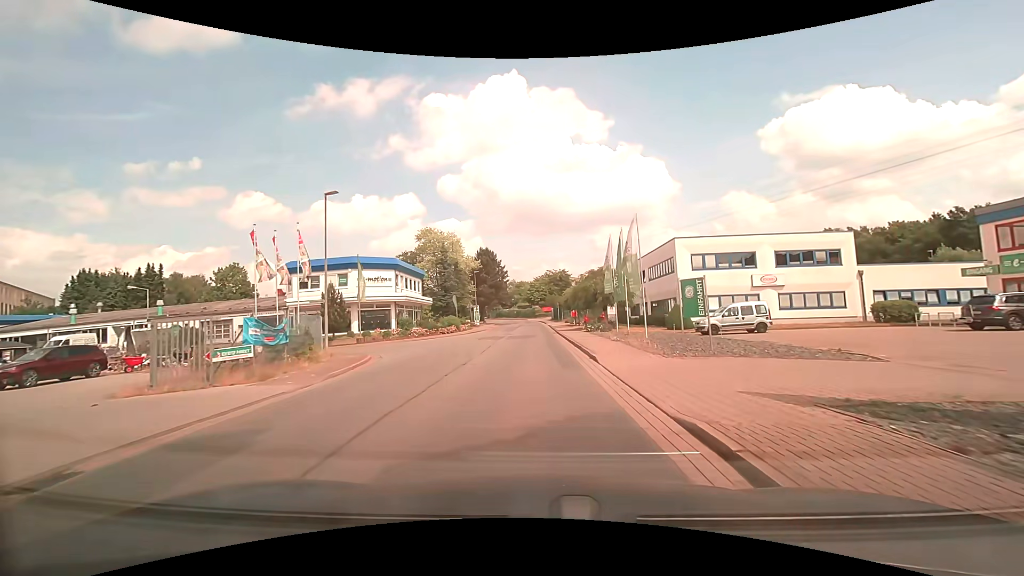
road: residential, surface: asphalt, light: Day
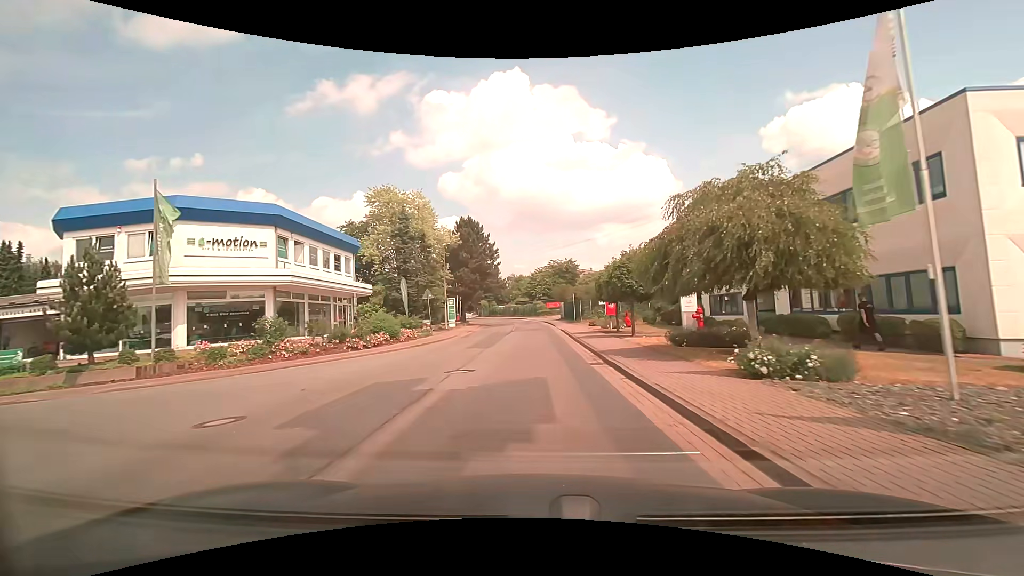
(-0.3, +25.1) m; 0°
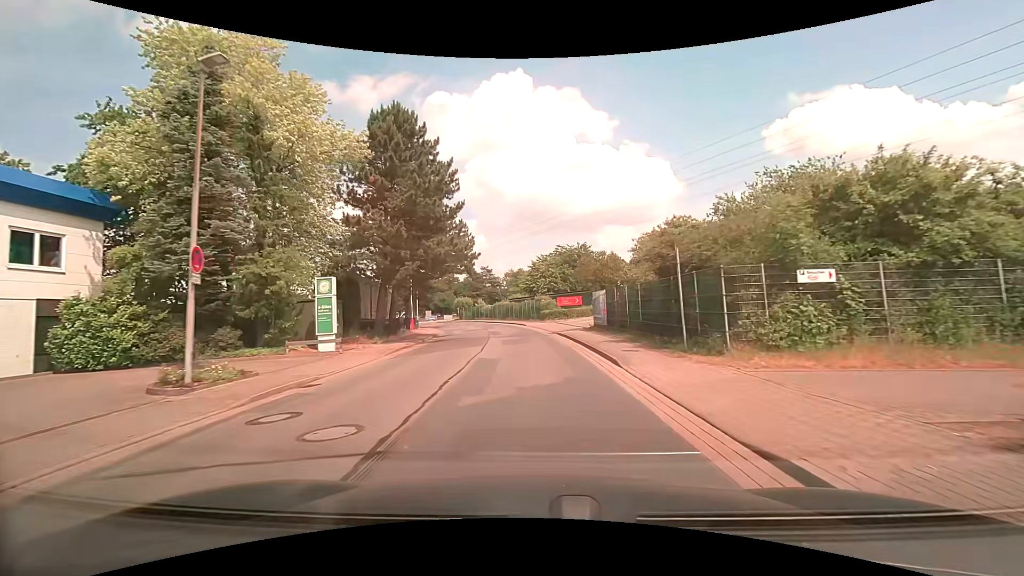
(-0.1, +32.7) m; 0°
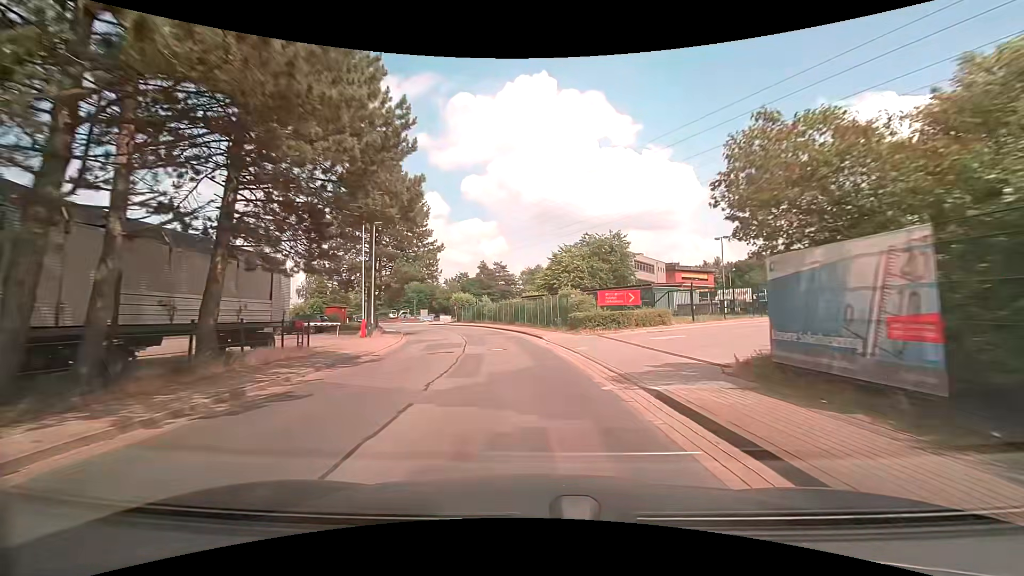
(-0.4, +19.5) m; -3°
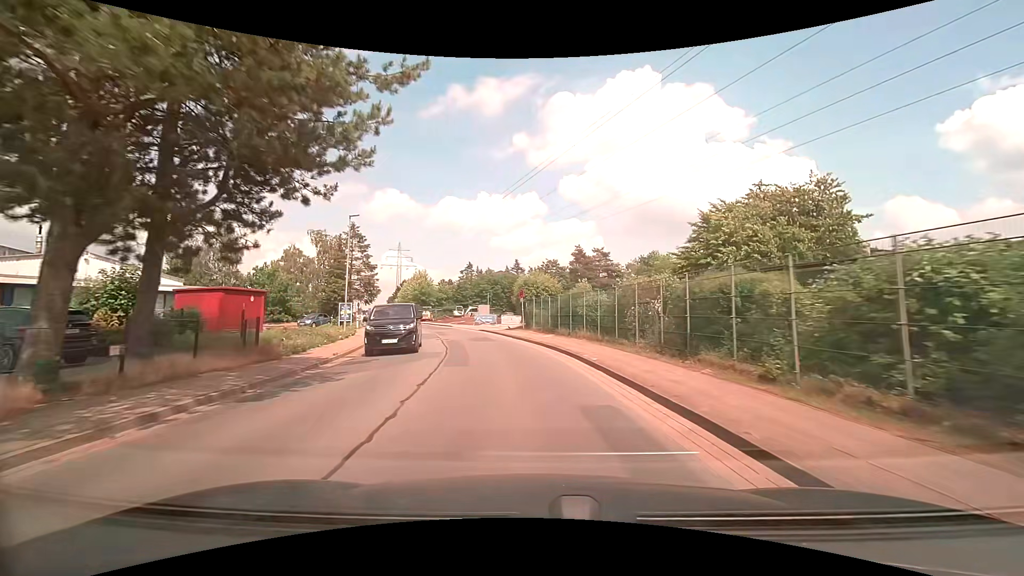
(-2.5, +32.3) m; -10°
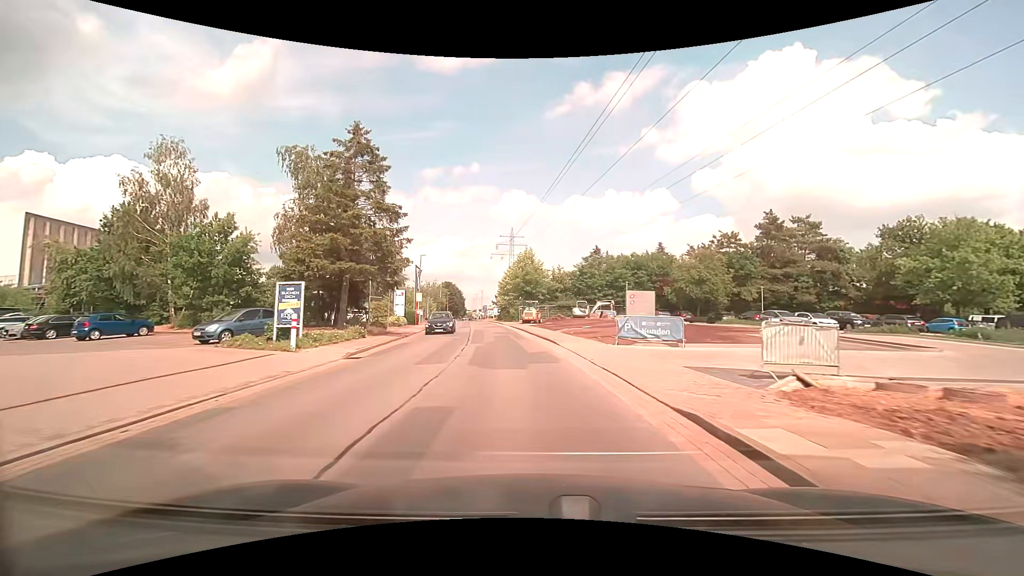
(-4.0, +32.5) m; -14°
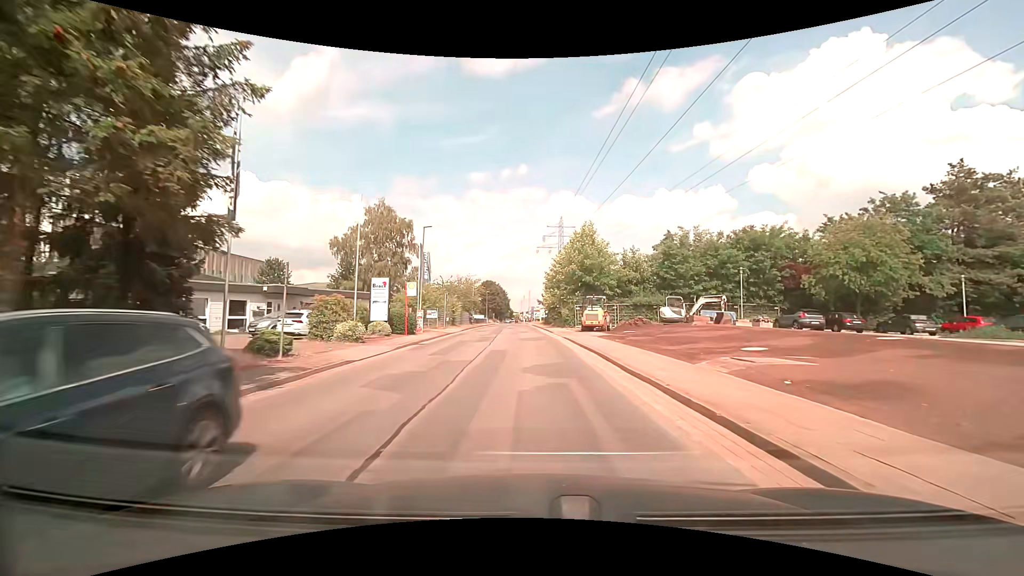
(-1.0, +20.2) m; -5°
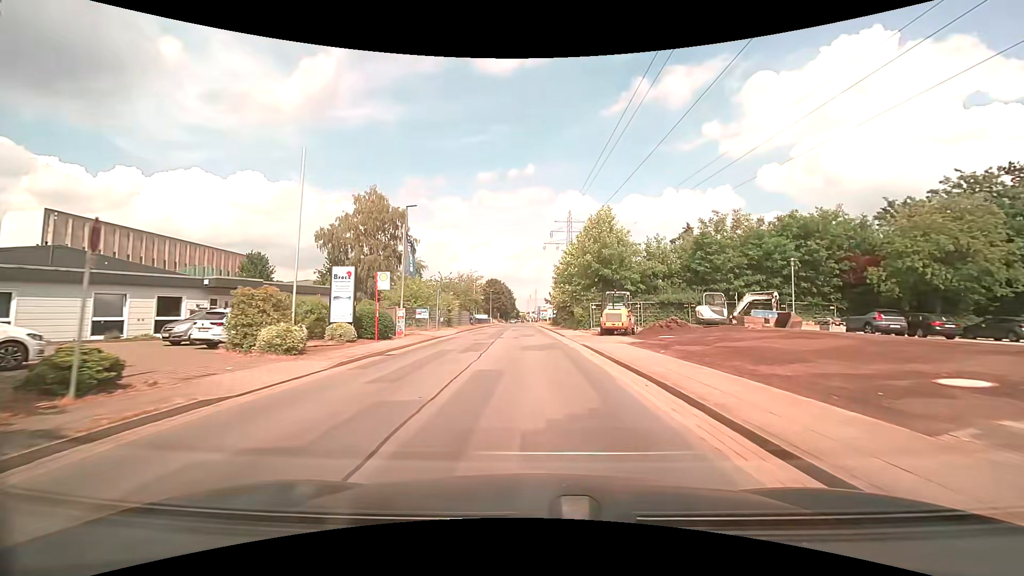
(-0.1, +6.9) m; -1°
(0, +10) (0, +20) (-1, +30) (-1, +40) (-1, +50) (-1, +60) (-2, +70) (-2, +80) (-2, +90) (-2, +100) m
